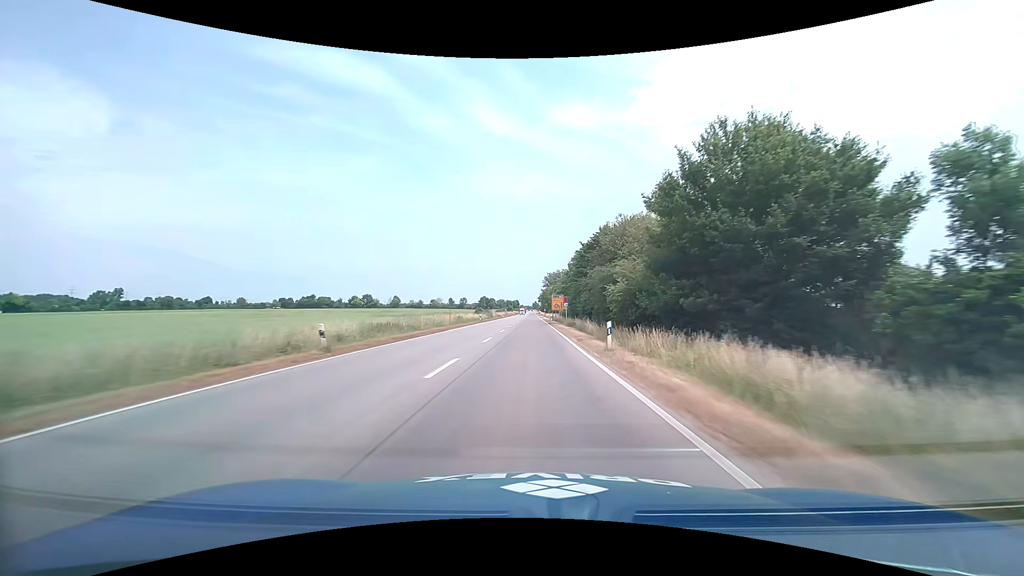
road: primary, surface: asphalt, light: Day
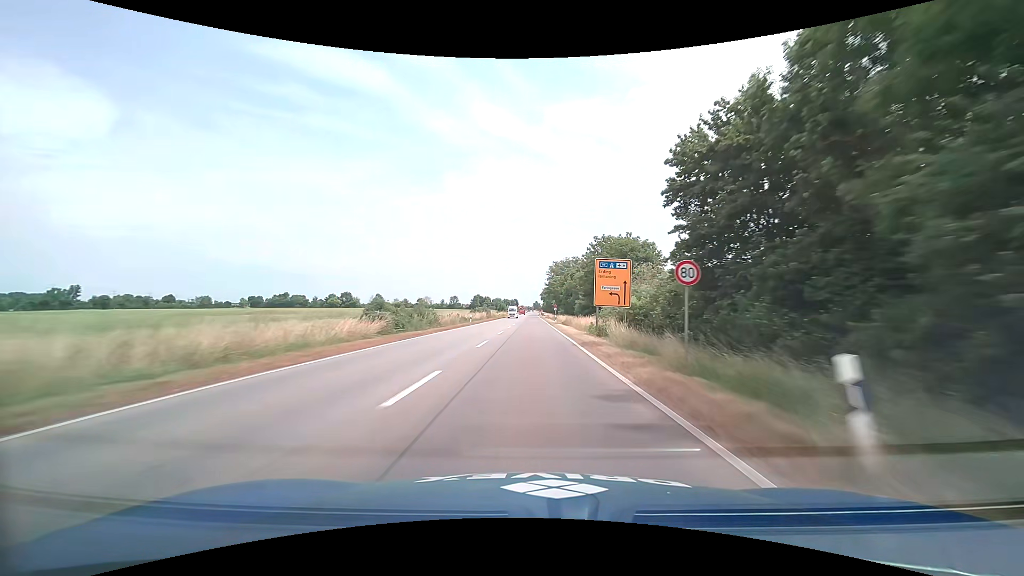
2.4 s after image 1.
(0.0, +62.0) m; 0°
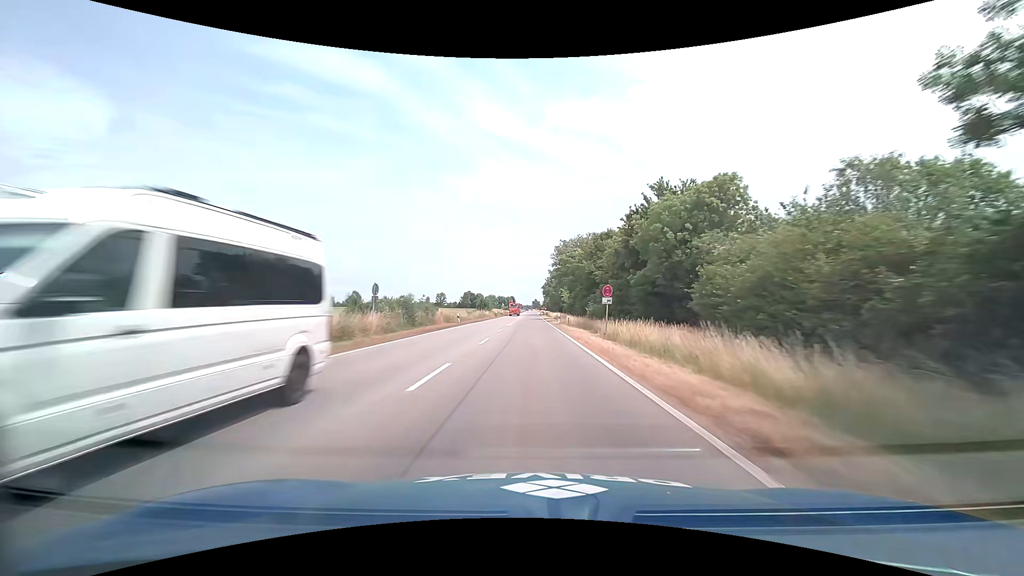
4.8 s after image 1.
(+0.1, +57.3) m; 0°
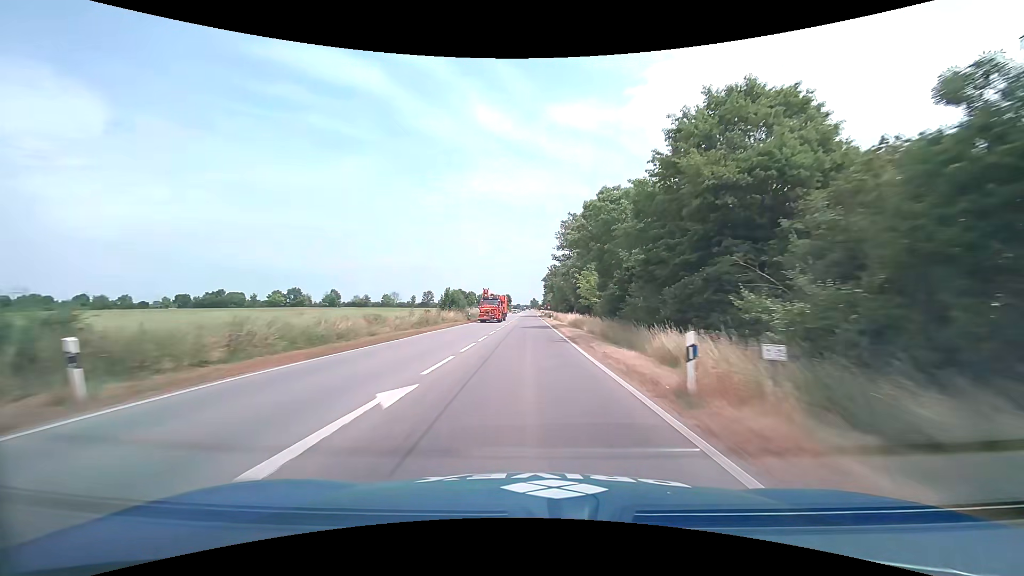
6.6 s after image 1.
(+0.1, +39.3) m; 0°
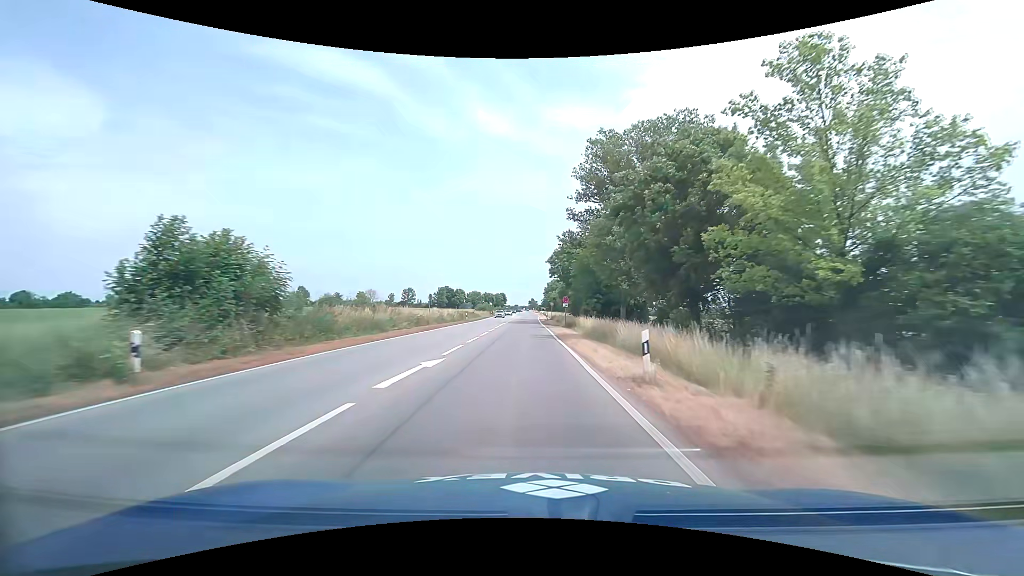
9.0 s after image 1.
(0.0, +48.4) m; 0°
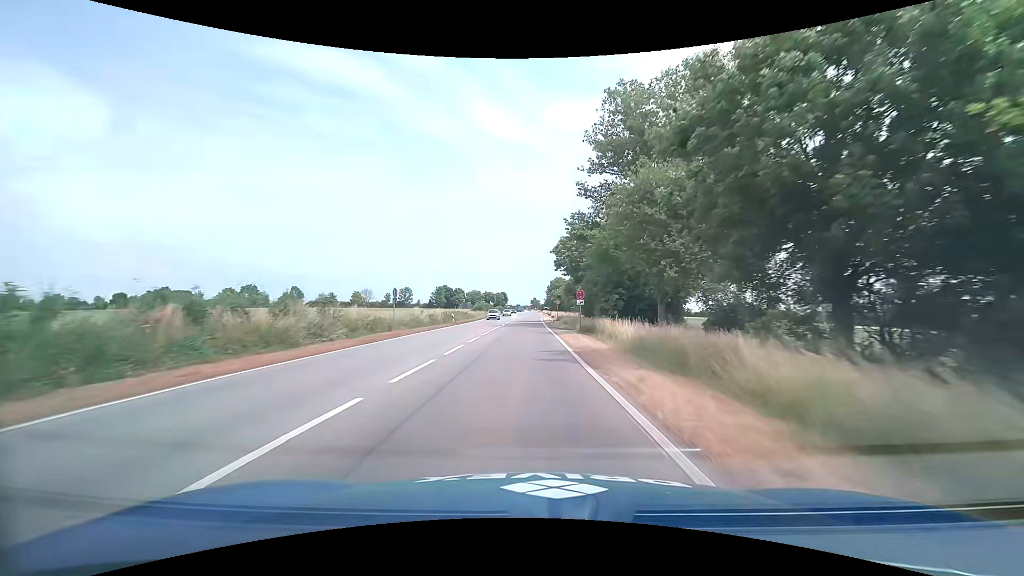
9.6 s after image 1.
(0.0, +11.6) m; 0°
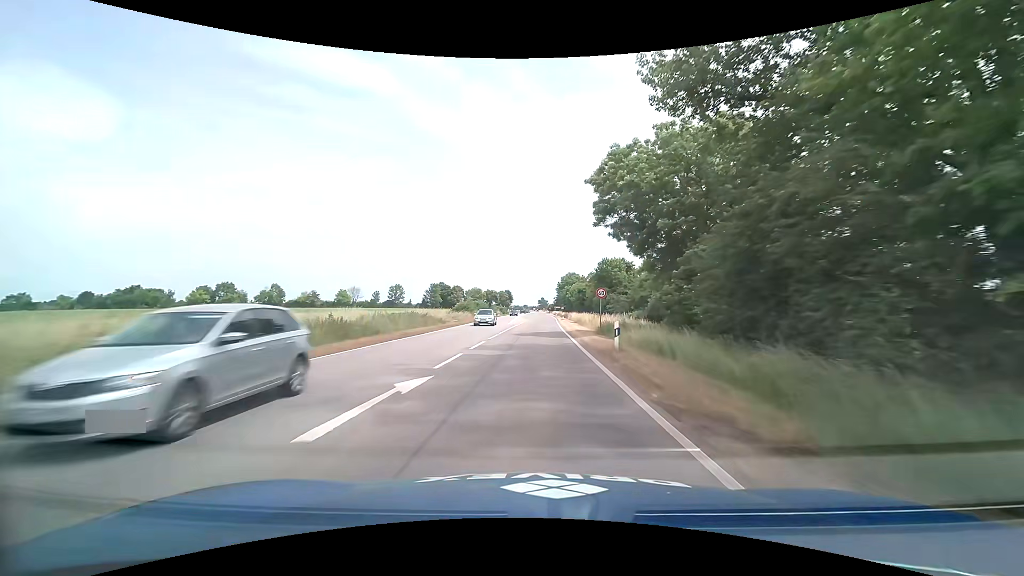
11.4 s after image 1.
(-0.3, +33.4) m; -1°
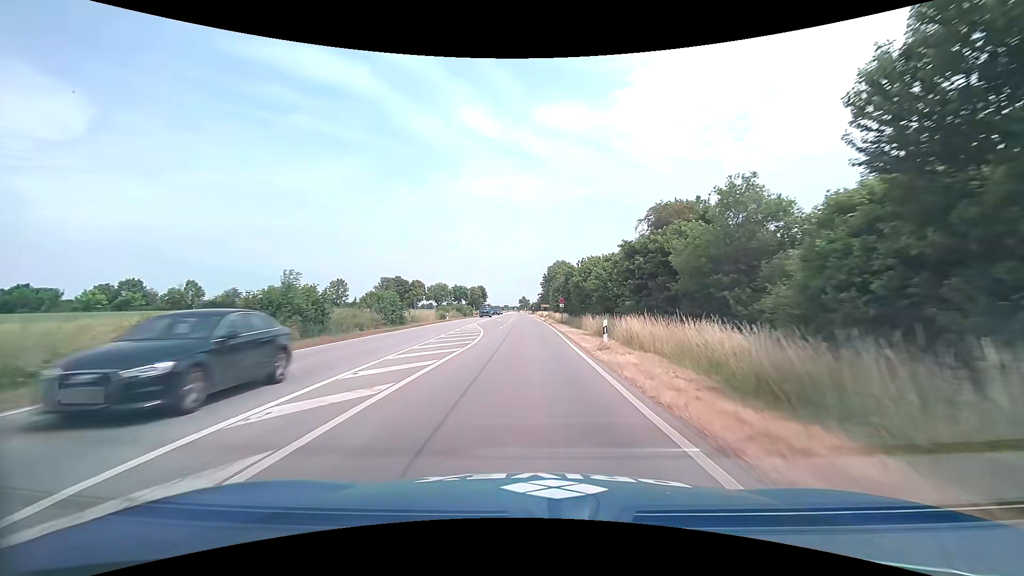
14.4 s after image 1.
(+1.1, +48.9) m; +2°
(0, +10) (0, +20) (0, +30) (0, +40) (0, +50) (-1, +60) (-1, +70) (-1, +80) (-2, +90) (-2, +100) m
